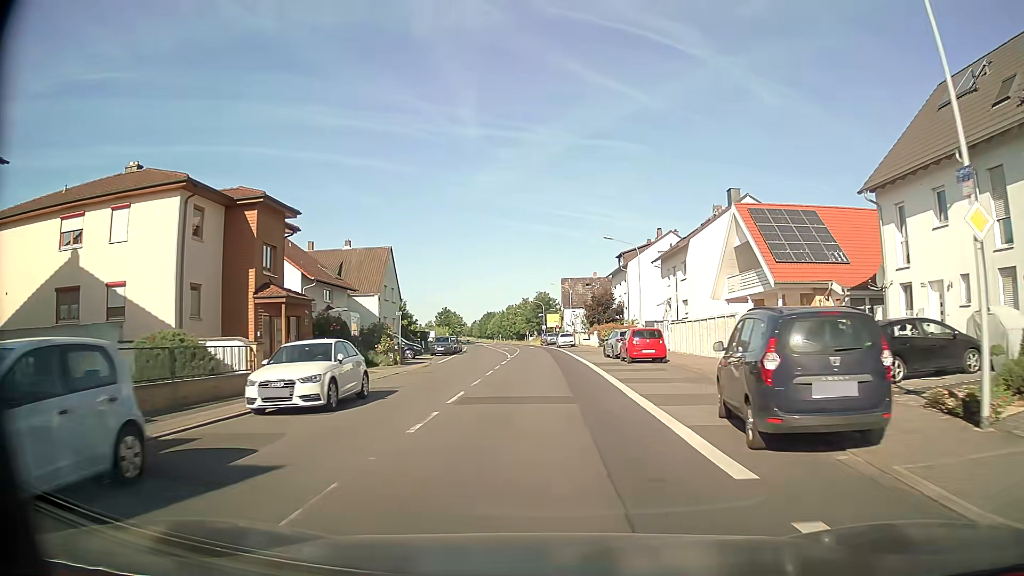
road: tertiary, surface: asphalt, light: Day
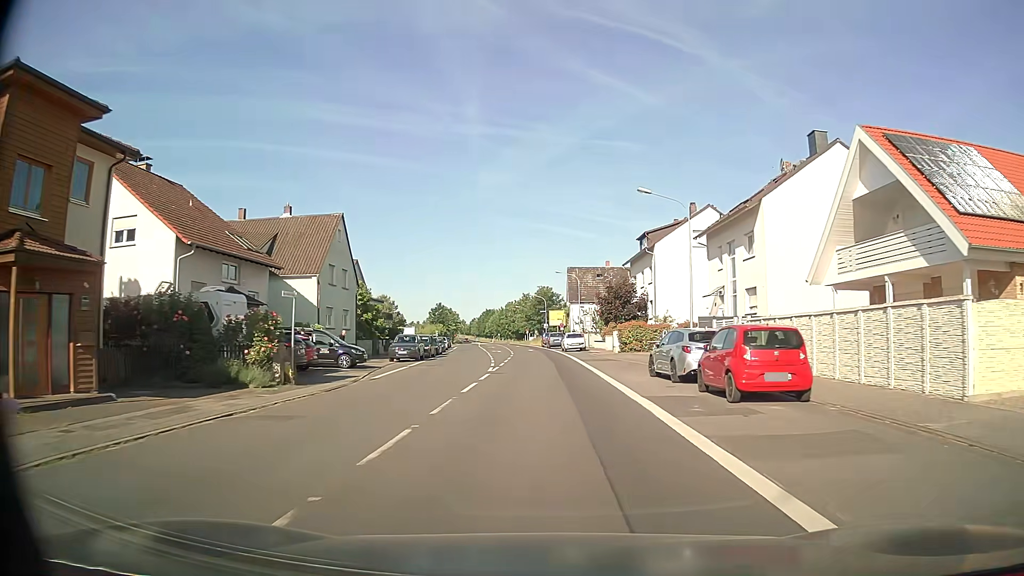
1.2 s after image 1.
(-0.1, +15.4) m; -1°
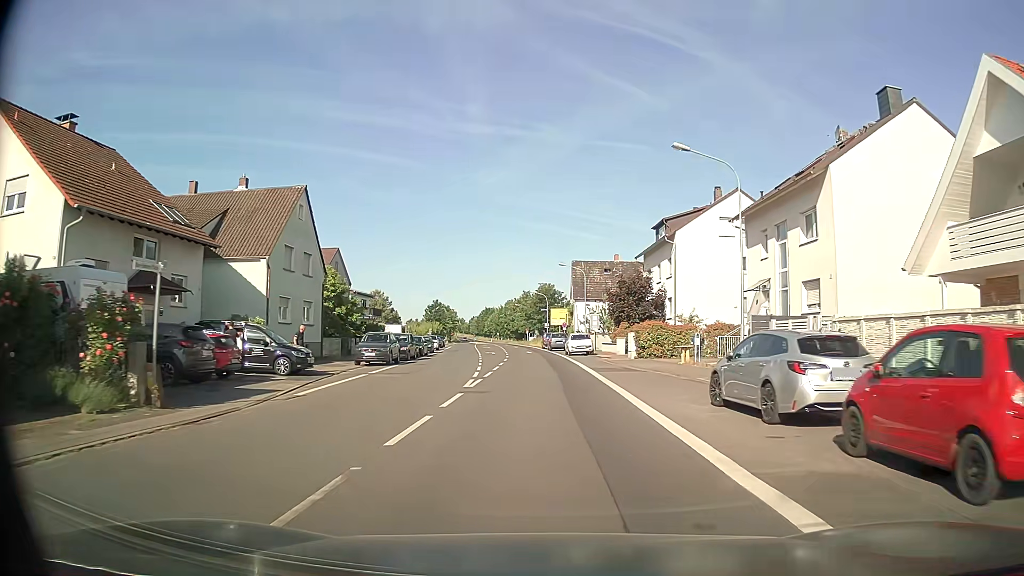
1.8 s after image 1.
(0.0, +7.7) m; 0°
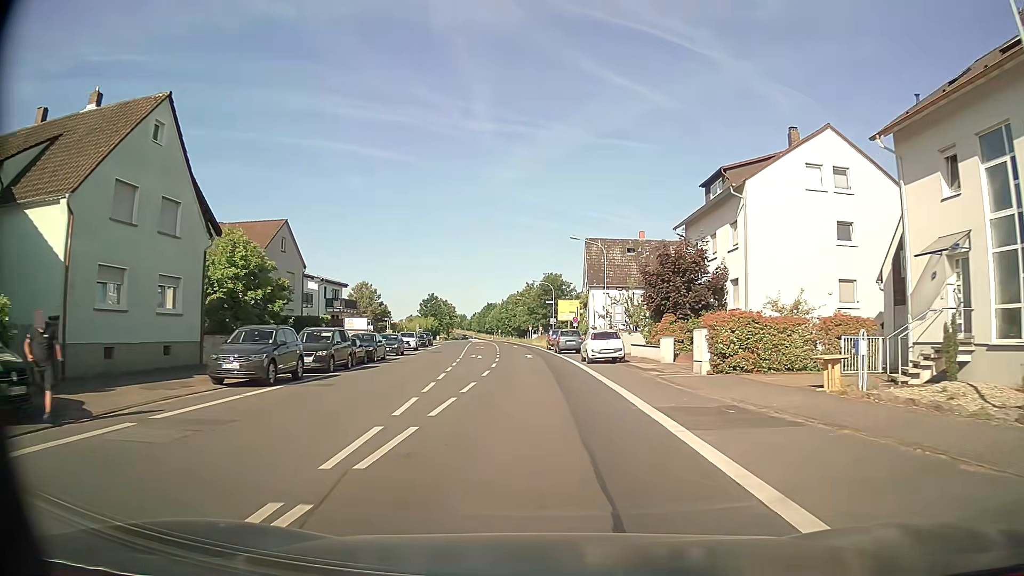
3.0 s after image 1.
(0.0, +15.5) m; 0°
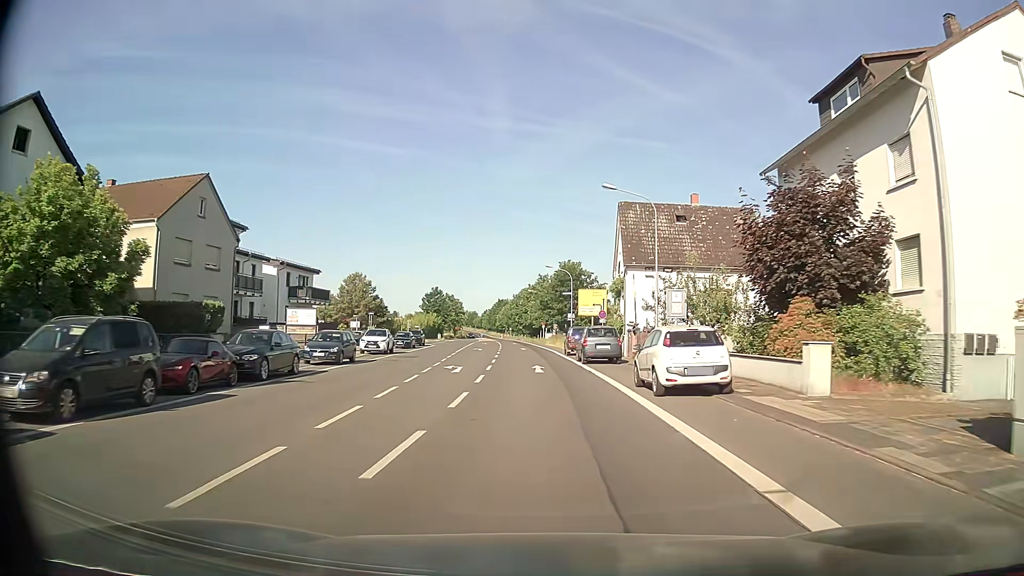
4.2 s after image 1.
(-0.2, +15.6) m; -1°
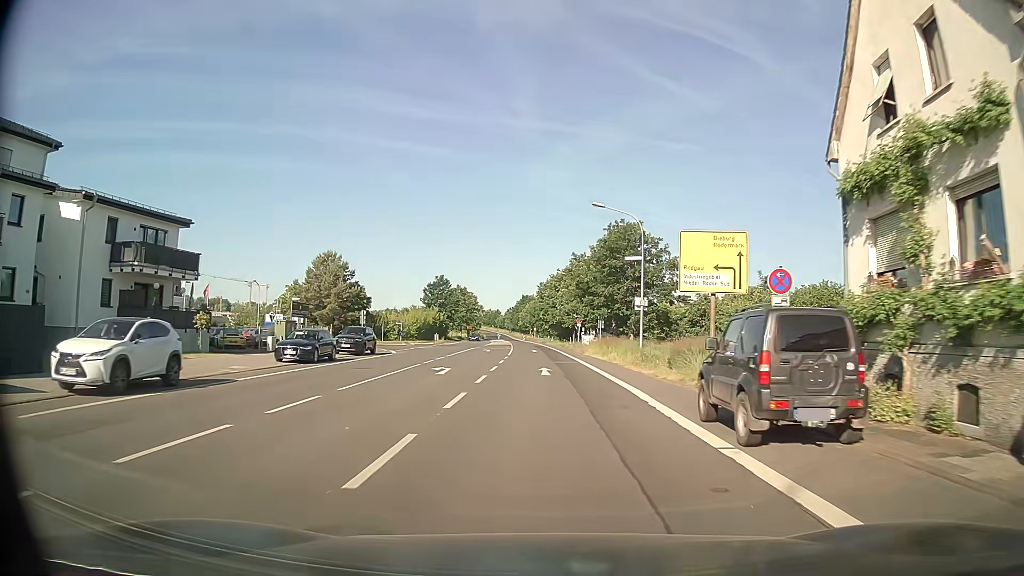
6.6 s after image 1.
(-0.8, +31.5) m; -2°
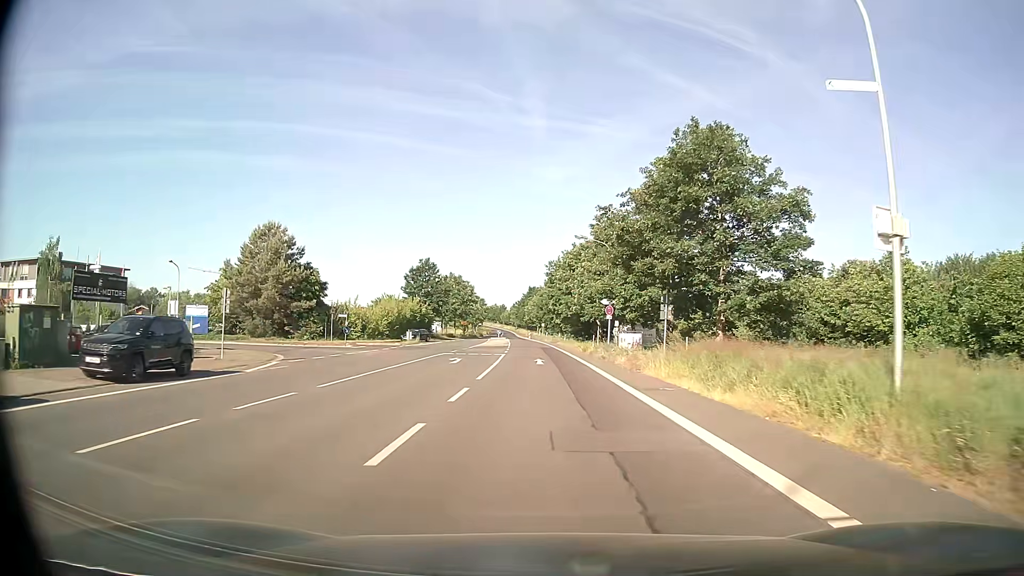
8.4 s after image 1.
(-0.2, +23.9) m; 0°
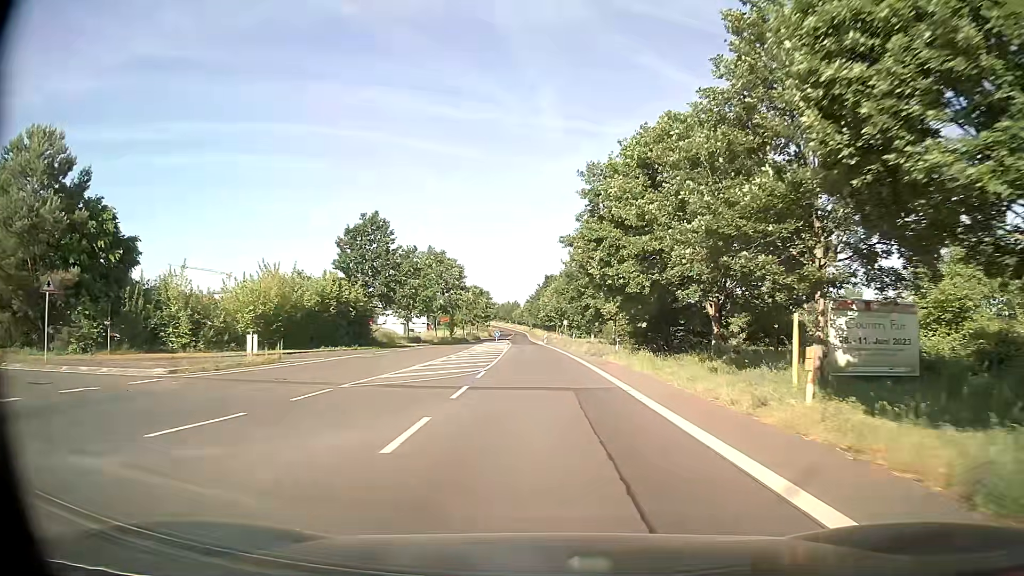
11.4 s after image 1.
(-0.8, +40.4) m; -2°
